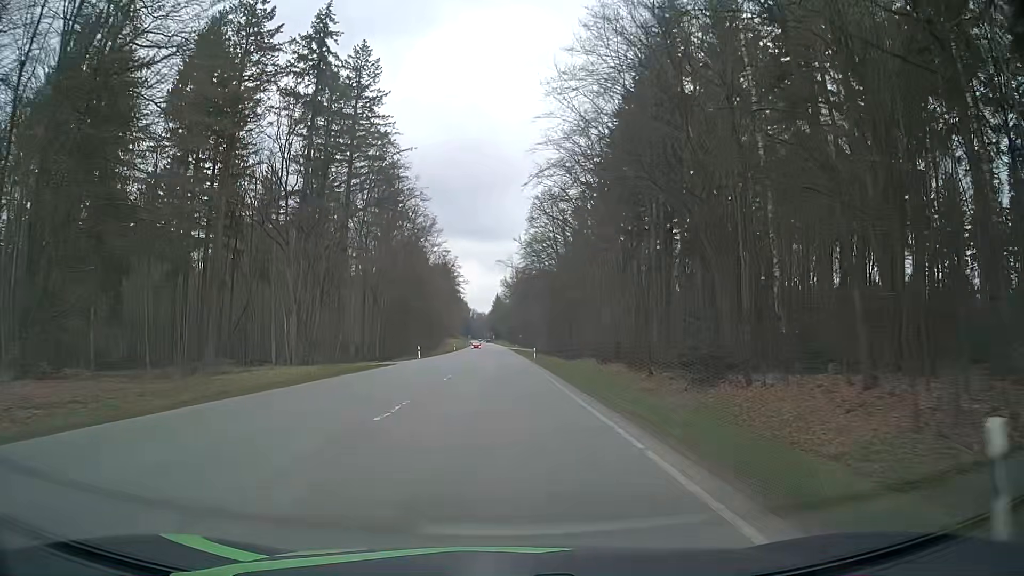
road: secondary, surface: asphalt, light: Day
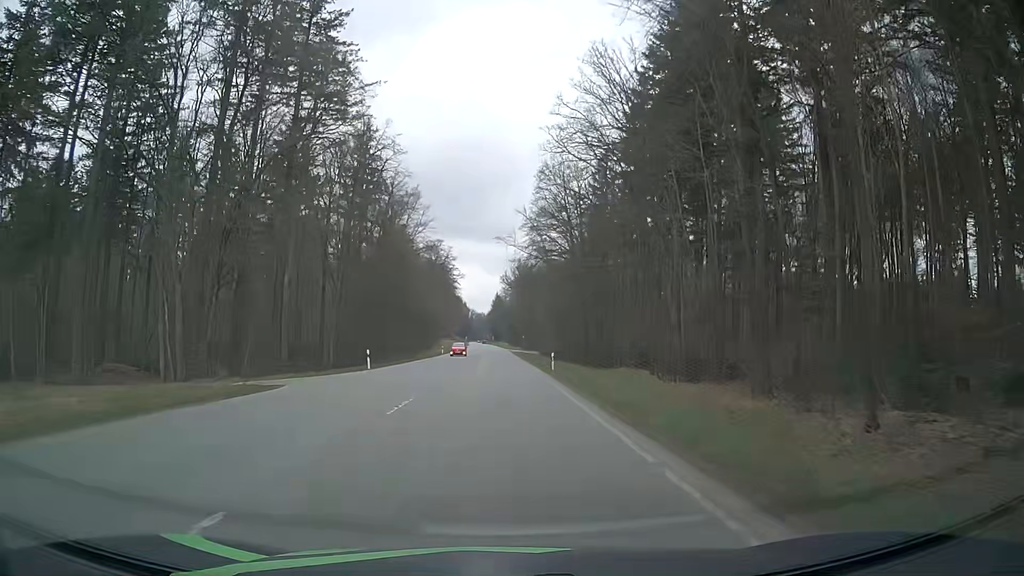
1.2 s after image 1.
(0.0, +22.8) m; 0°
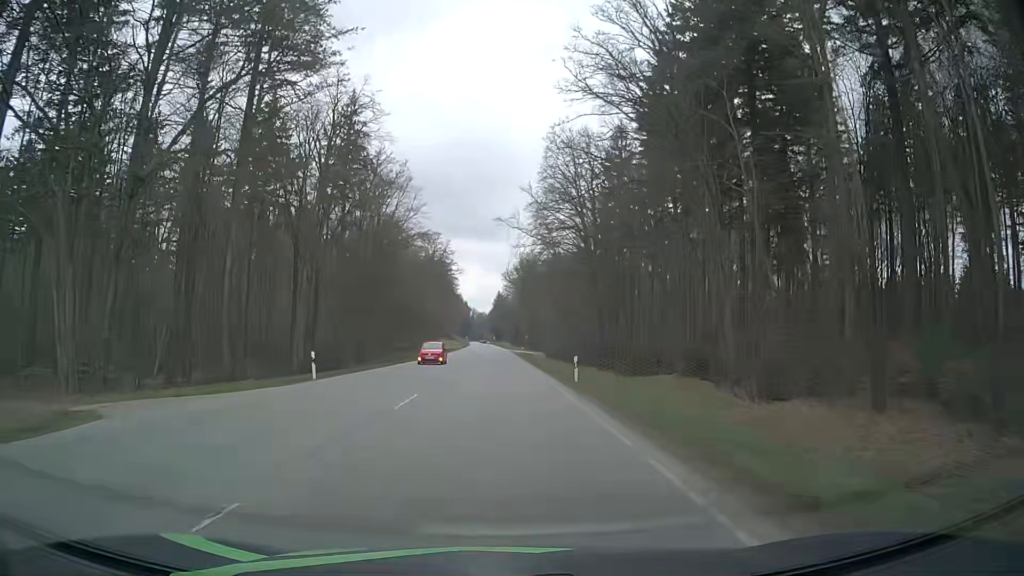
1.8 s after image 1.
(0.0, +11.5) m; 0°
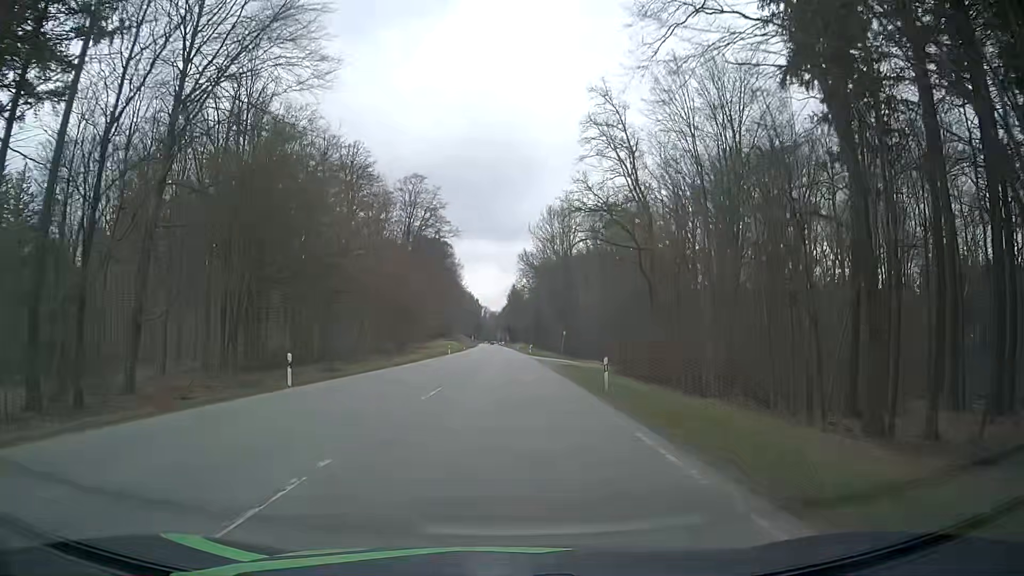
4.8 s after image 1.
(-0.5, +58.4) m; -1°
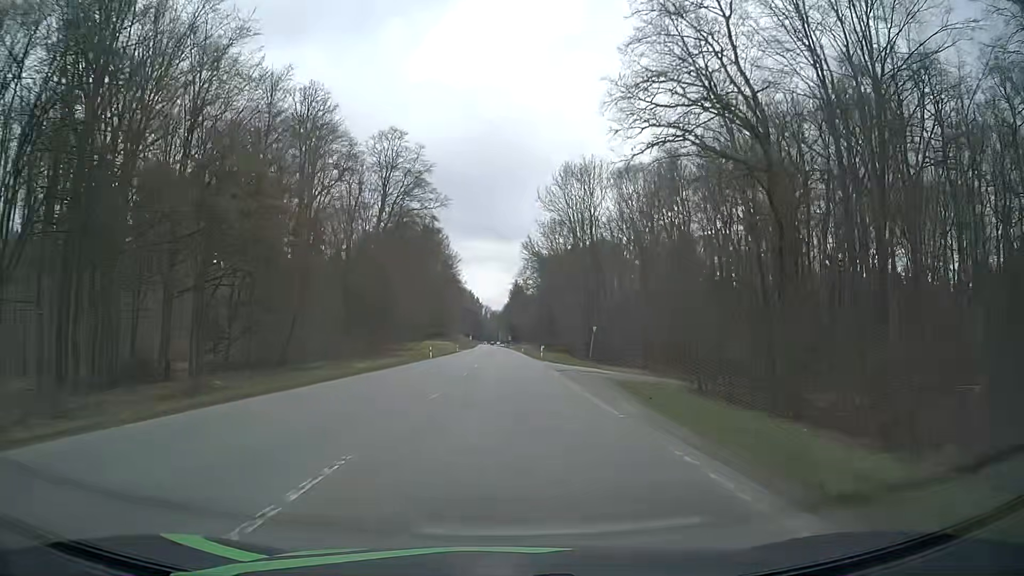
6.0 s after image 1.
(+0.1, +23.8) m; 0°
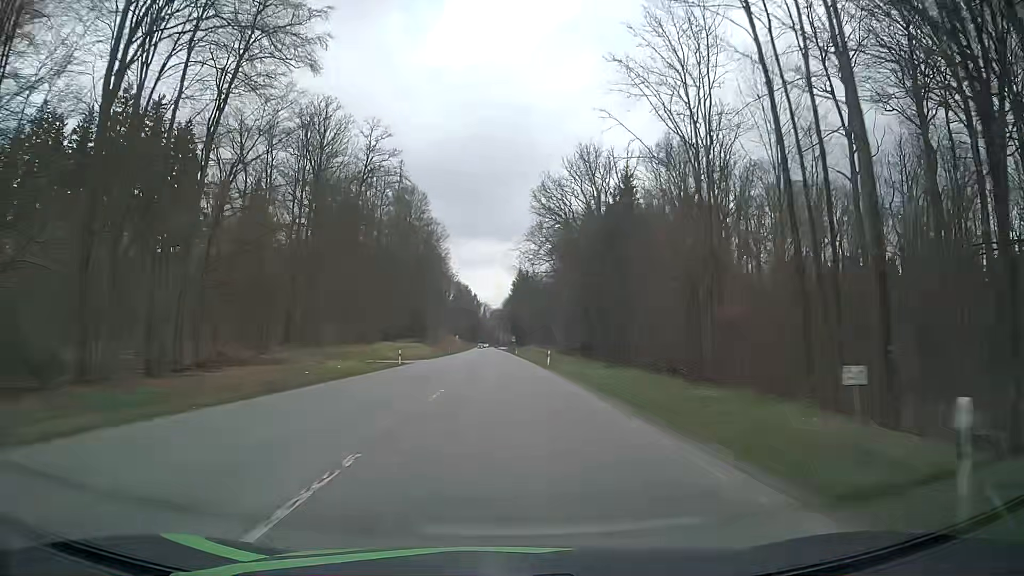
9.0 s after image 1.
(+0.4, +60.4) m; +1°
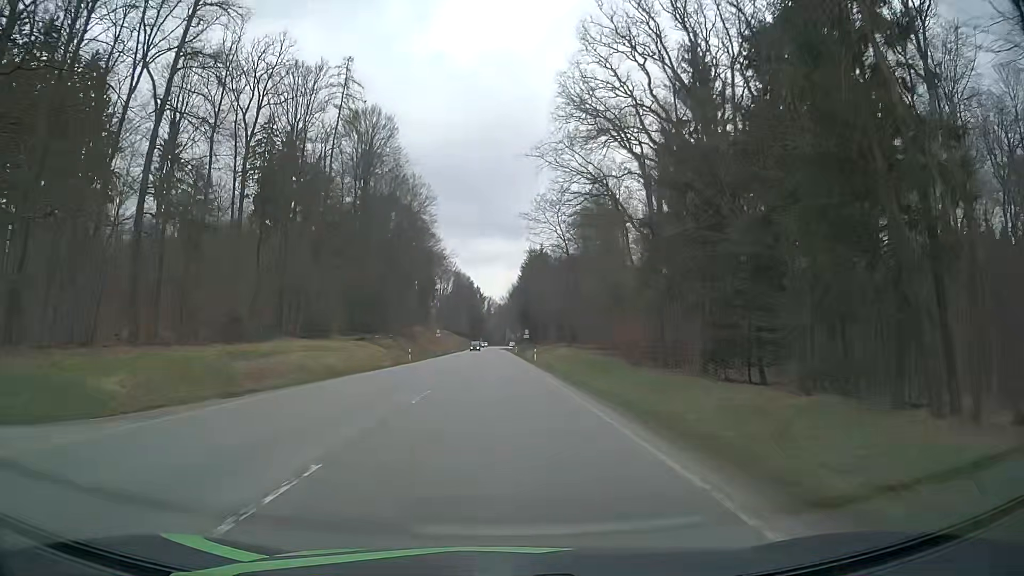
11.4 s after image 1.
(-0.3, +49.0) m; 0°
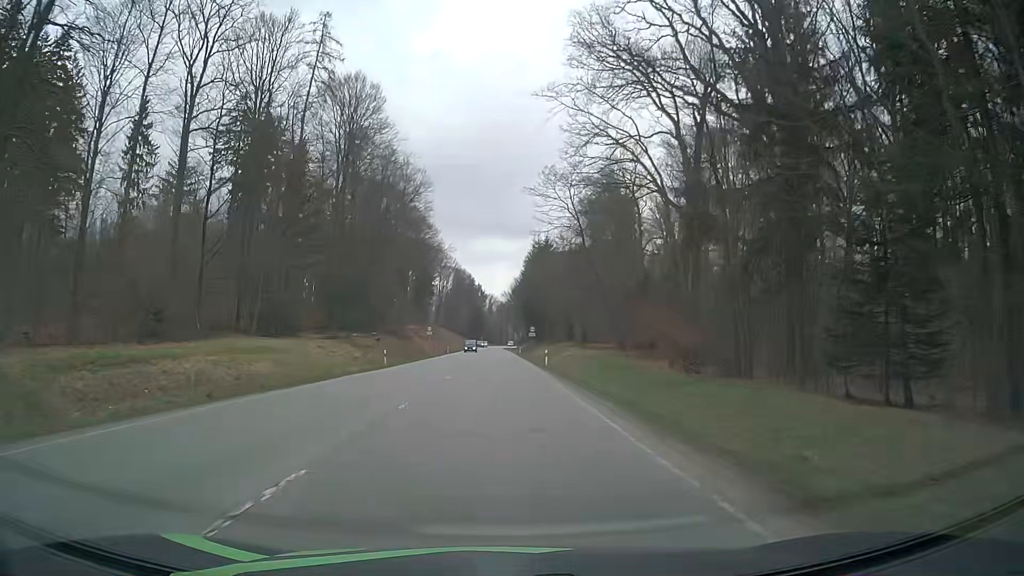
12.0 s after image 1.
(-0.1, +12.4) m; 0°
(0, +10) (0, +20) (0, +30) (0, +40) (-1, +50) (-1, +60) (-1, +70) (-1, +80) (-1, +90) (-2, +100) m
